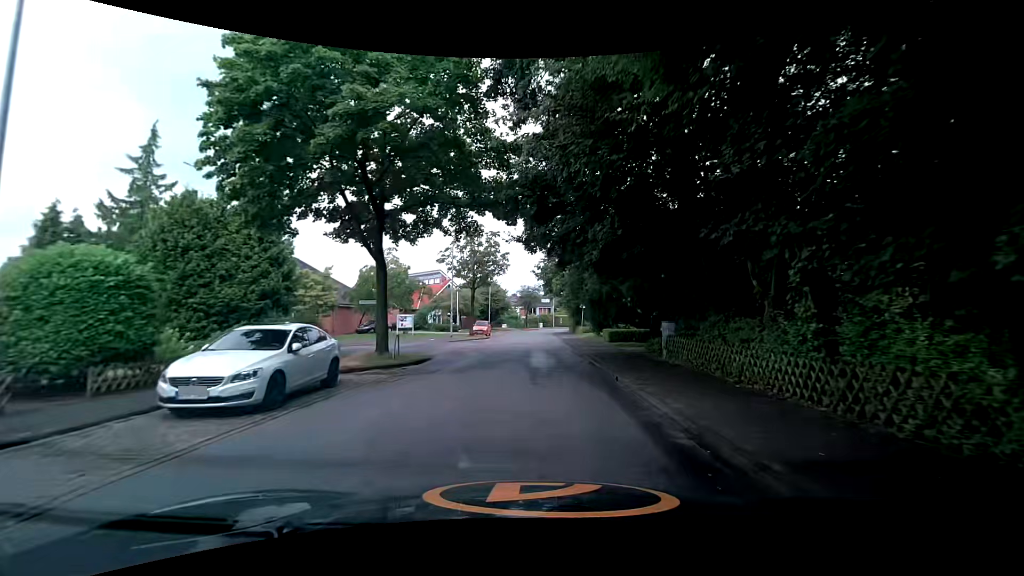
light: Day
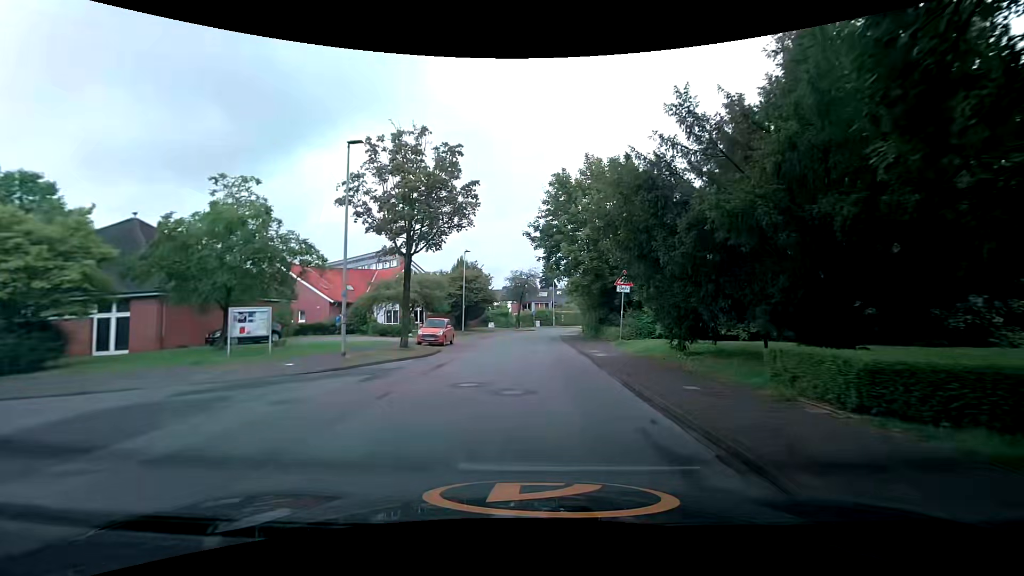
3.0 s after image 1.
(+0.8, +22.1) m; +3°
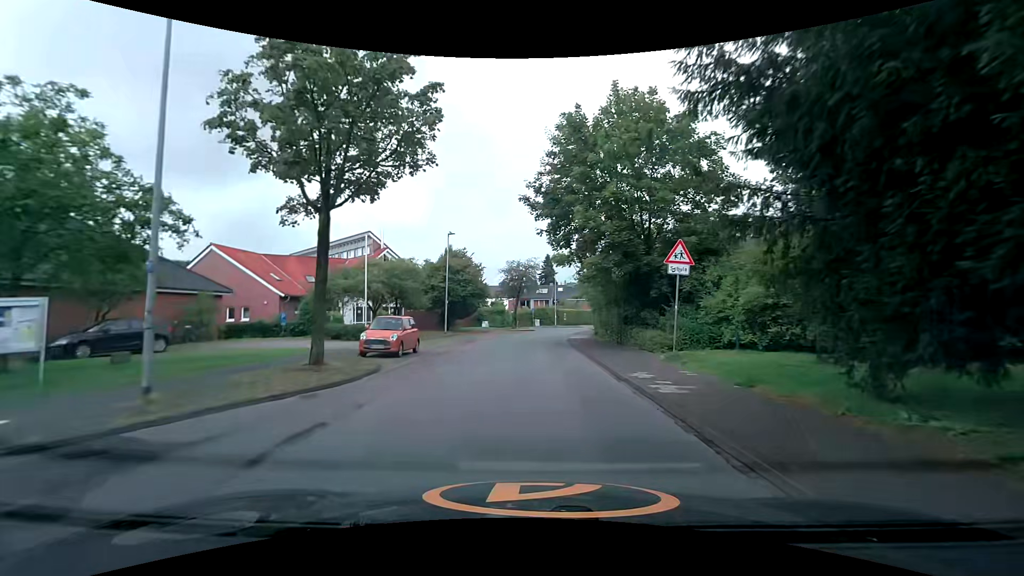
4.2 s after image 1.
(-0.2, +9.0) m; 0°
(0, +10) (0, +20) (0, +30) (+1, +40) (+3, +50) (+5, +60) (+9, +69) (+13, +78) (+18, +87) (+22, +96) m
